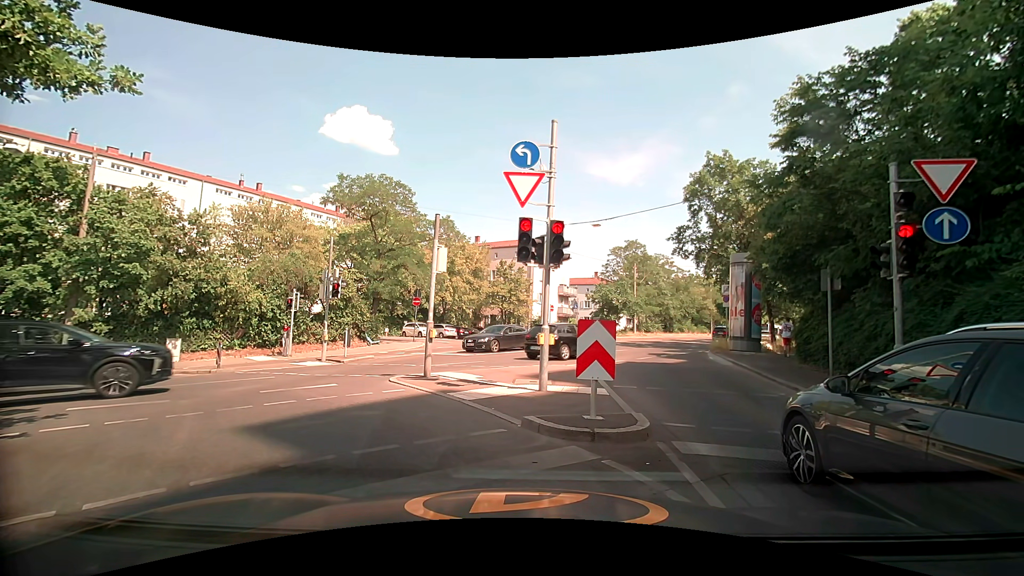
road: secondary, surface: asphalt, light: Day
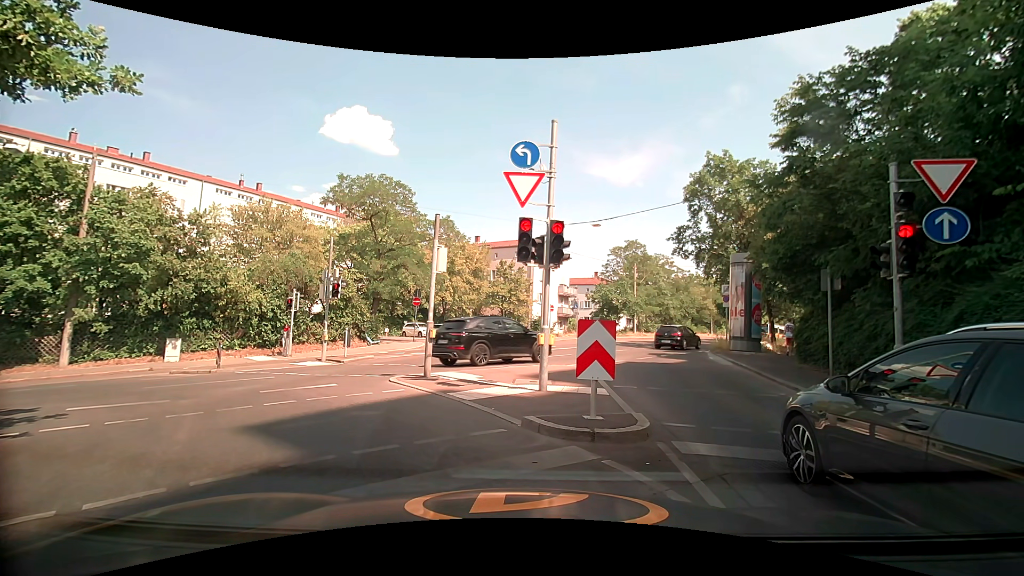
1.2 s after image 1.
(0.0, 0.0) m; 0°
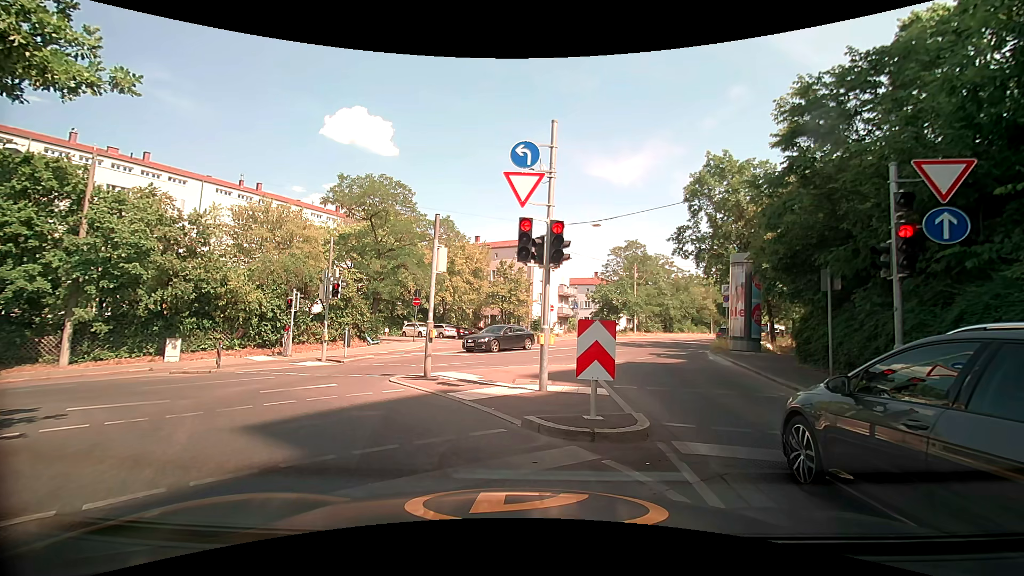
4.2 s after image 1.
(0.0, 0.0) m; 0°
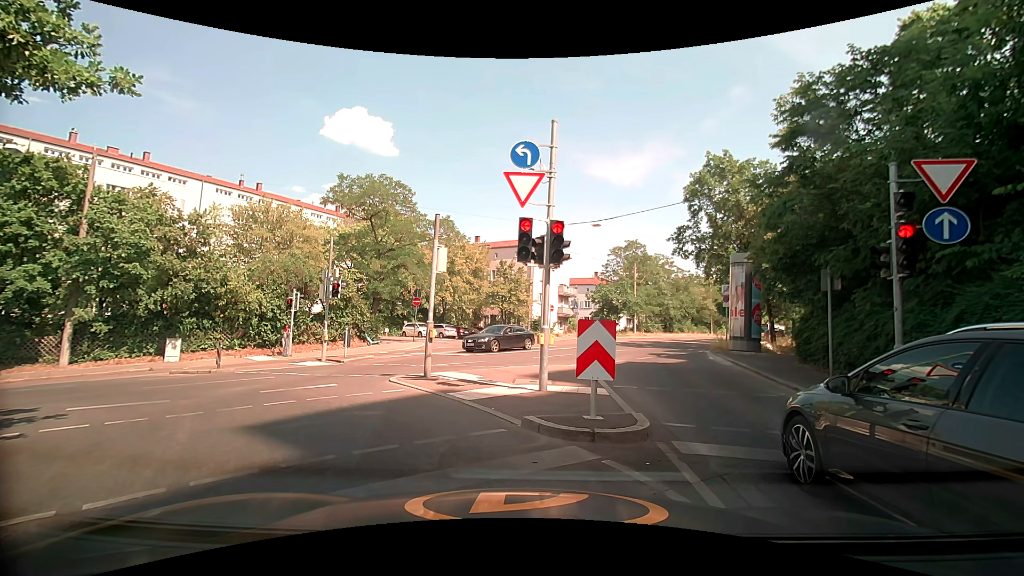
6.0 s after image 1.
(0.0, 0.0) m; 0°
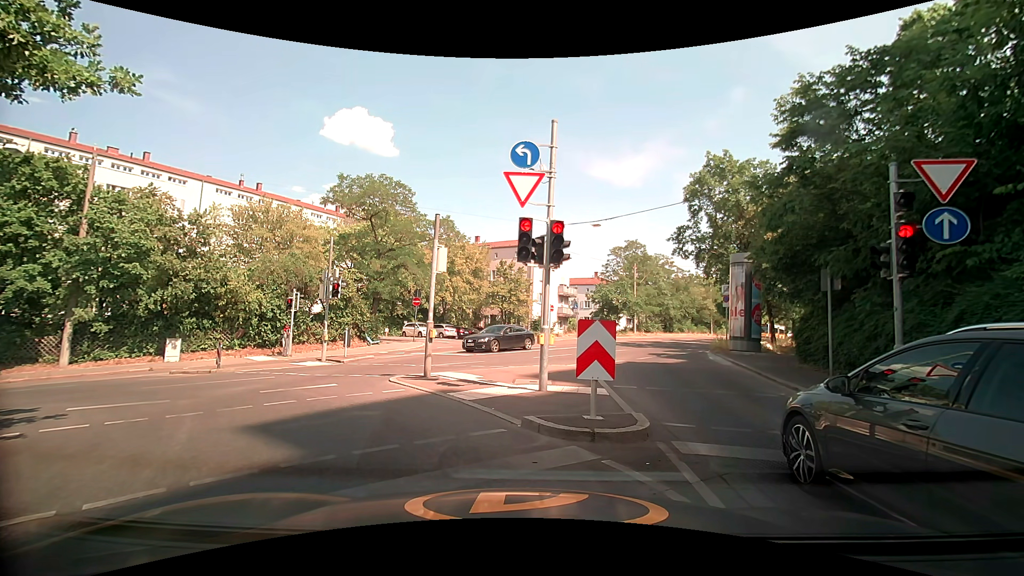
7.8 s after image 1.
(0.0, 0.0) m; 0°
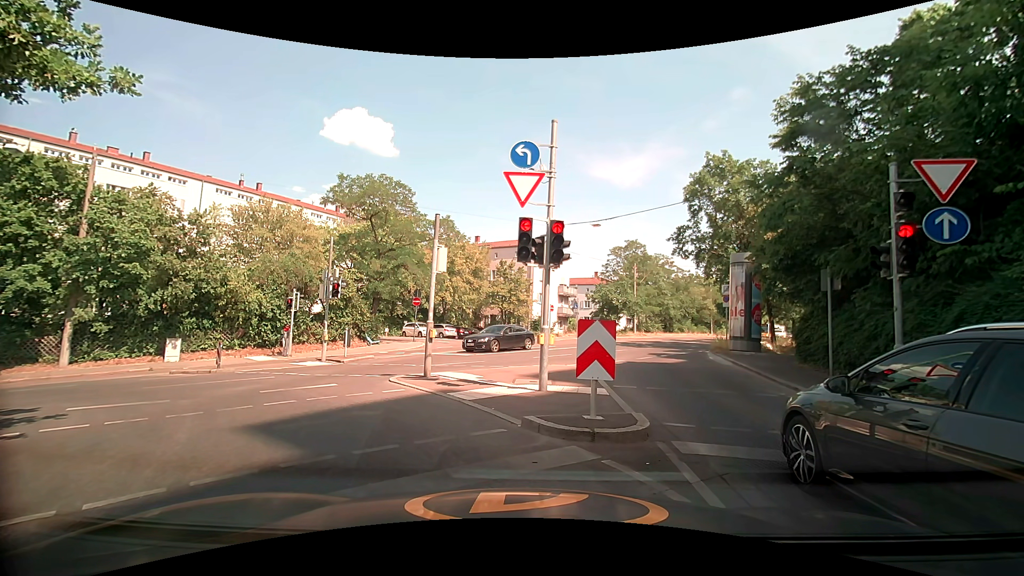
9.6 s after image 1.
(0.0, 0.0) m; 0°
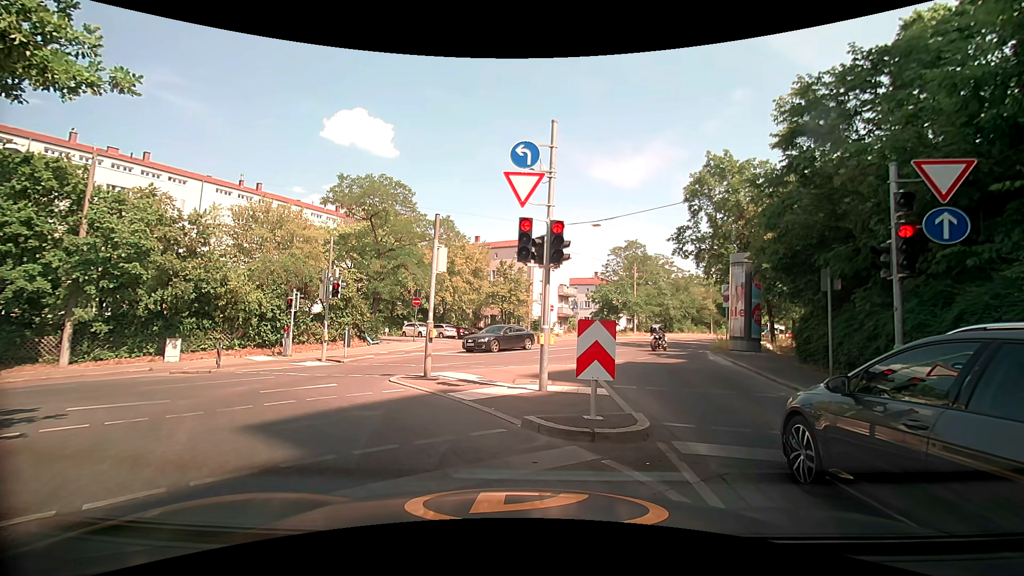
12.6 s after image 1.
(0.0, 0.0) m; 0°
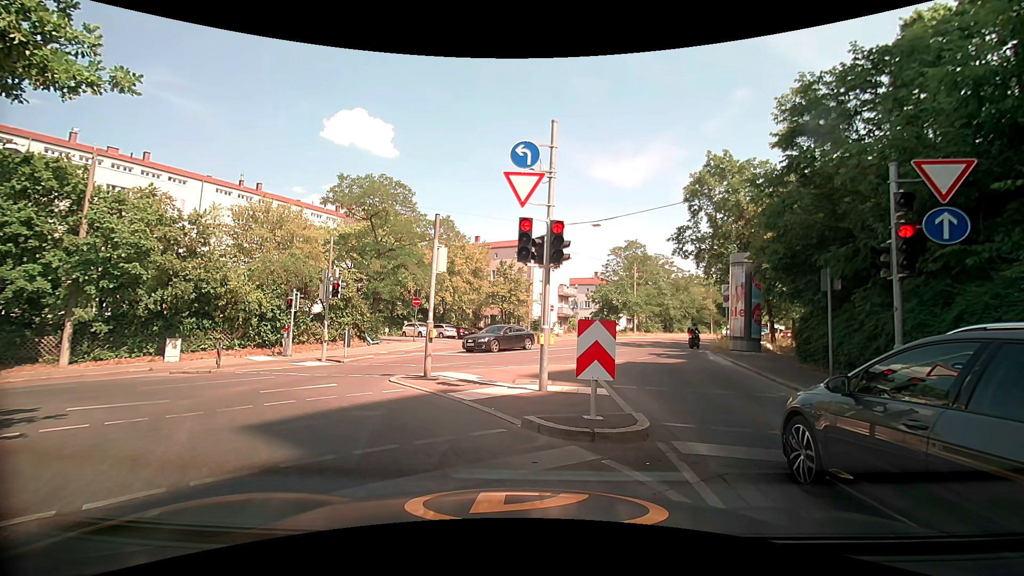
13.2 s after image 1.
(0.0, 0.0) m; 0°
